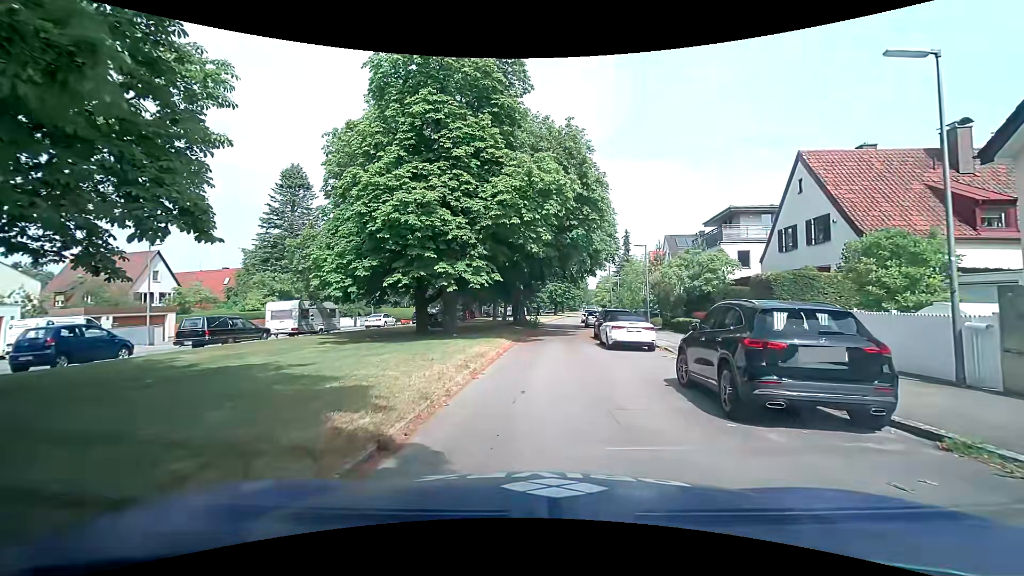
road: residential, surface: asphalt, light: Day
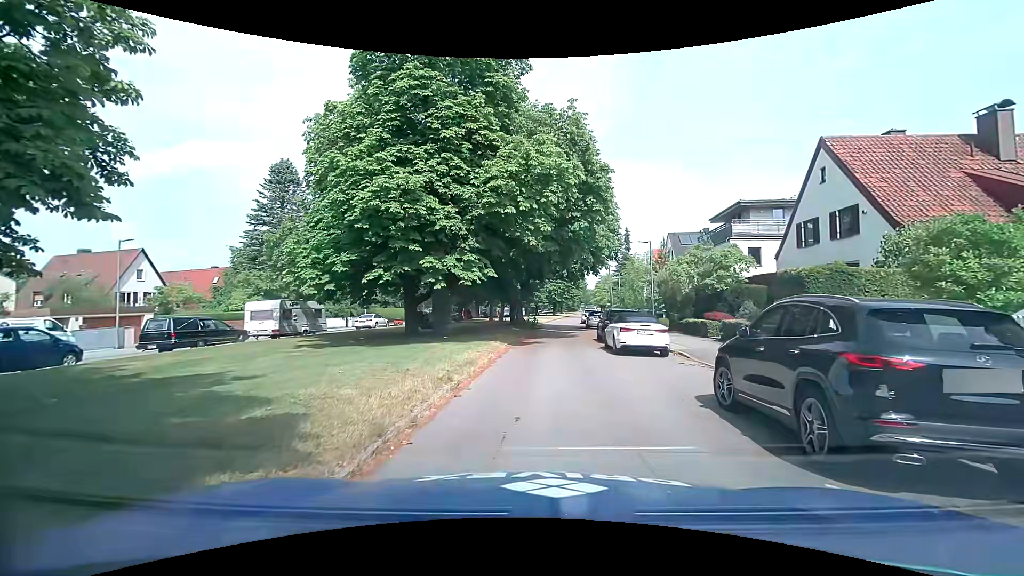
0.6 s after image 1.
(0.0, +2.2) m; +1°
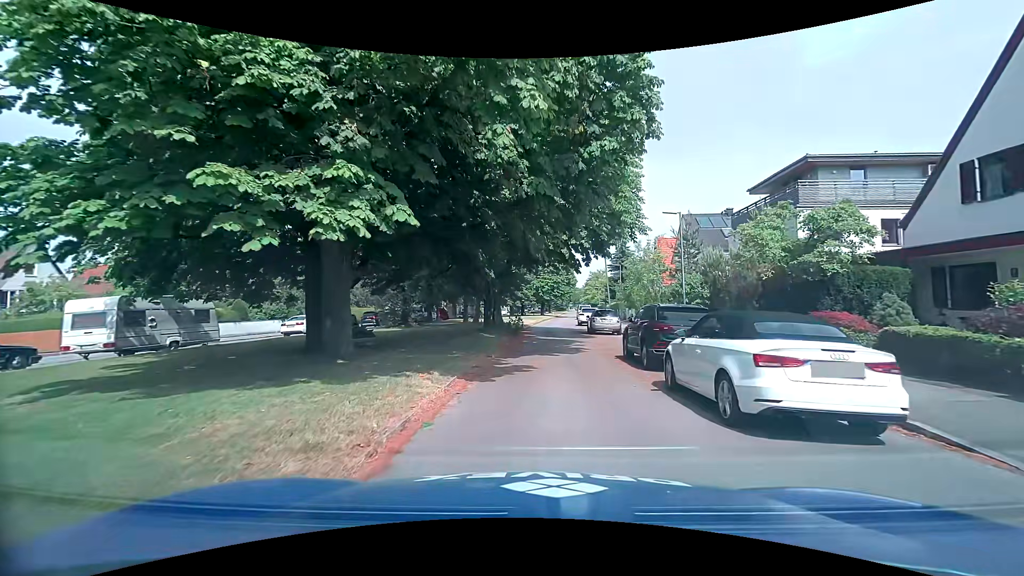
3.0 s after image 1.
(+0.1, +10.7) m; +2°
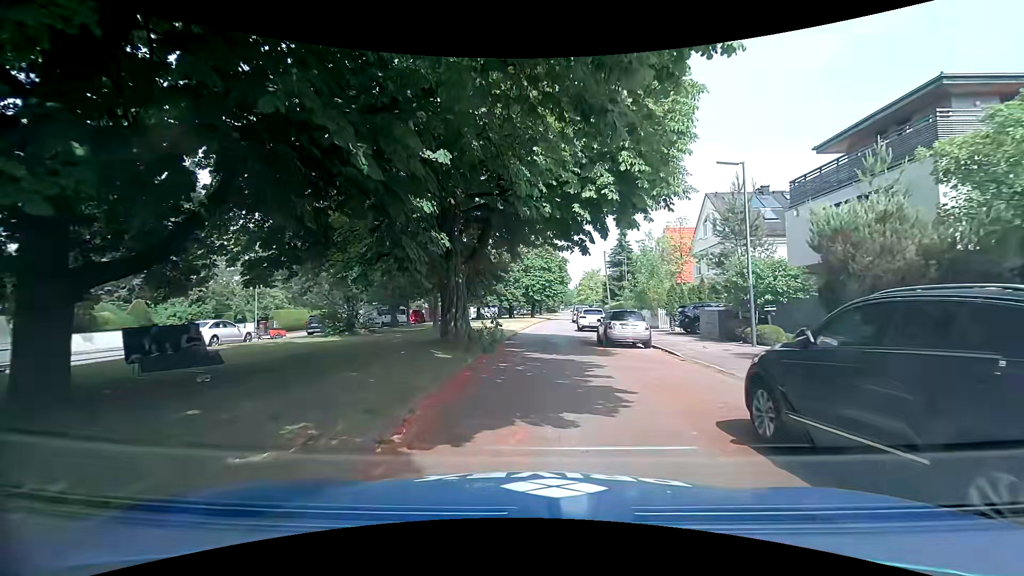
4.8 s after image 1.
(+0.1, +9.2) m; +1°
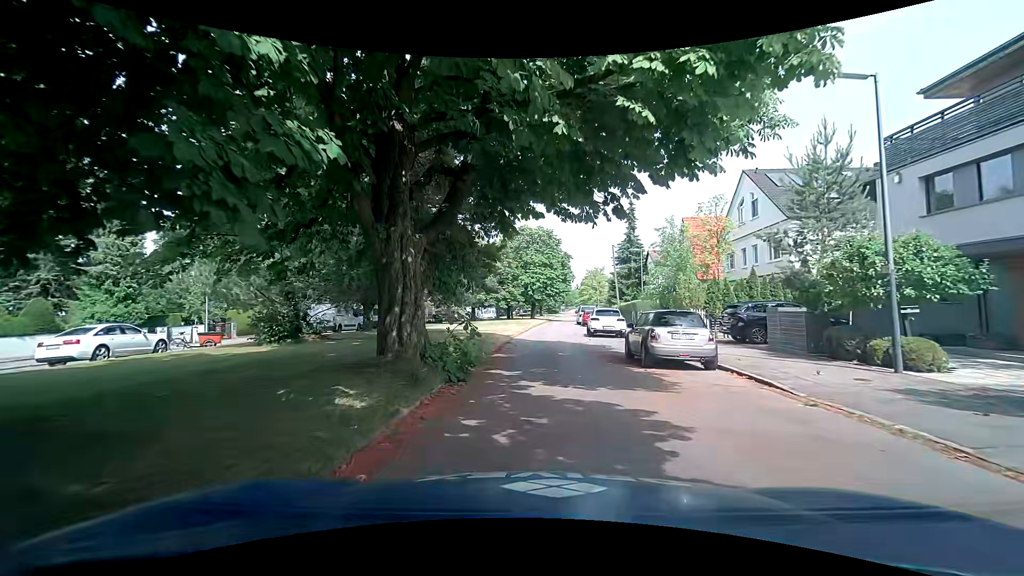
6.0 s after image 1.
(0.0, +6.6) m; +1°
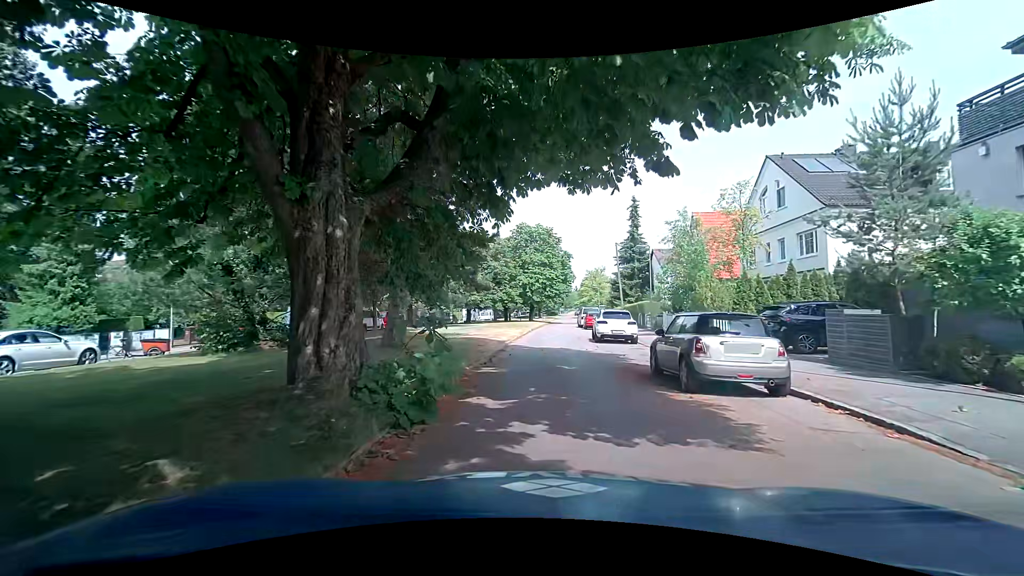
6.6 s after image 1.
(0.0, +3.4) m; 0°
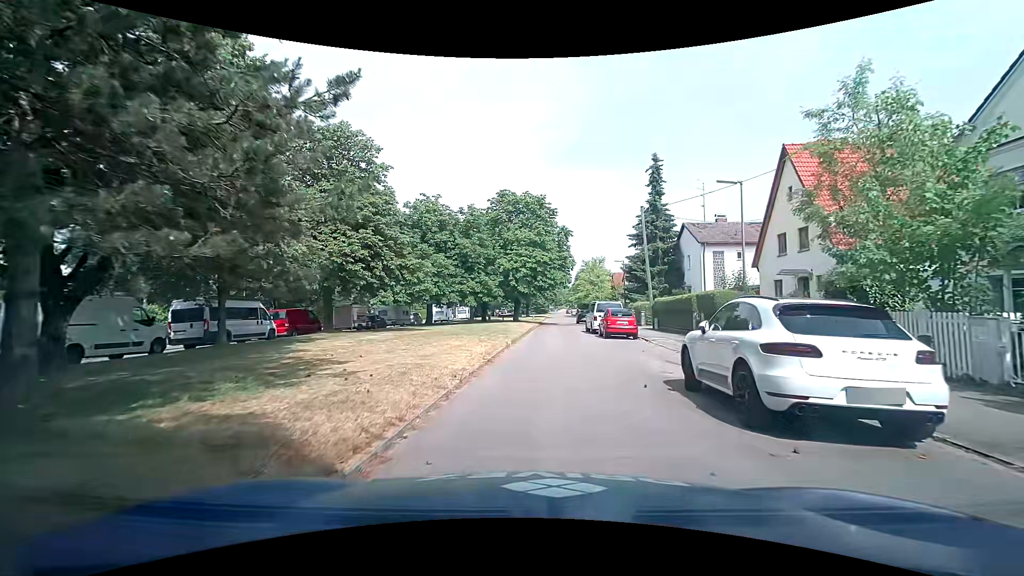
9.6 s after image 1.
(+0.2, +17.8) m; -1°
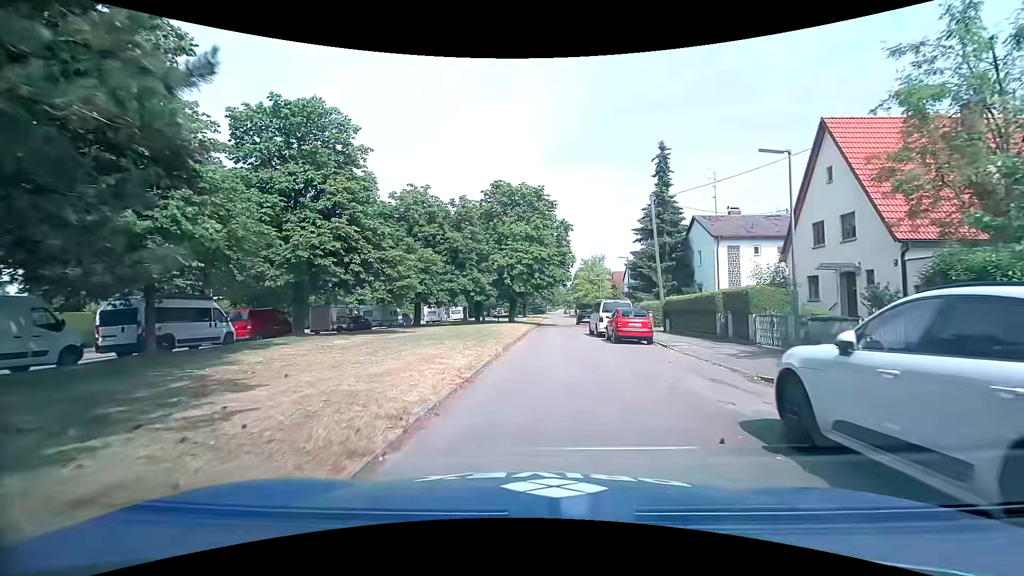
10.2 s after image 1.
(+0.1, +3.8) m; +1°
